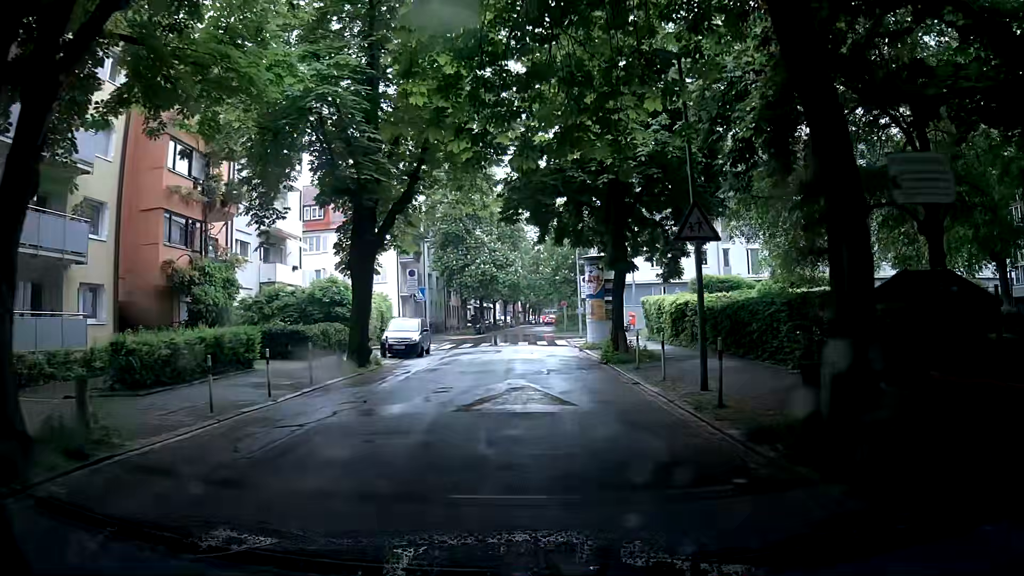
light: Day
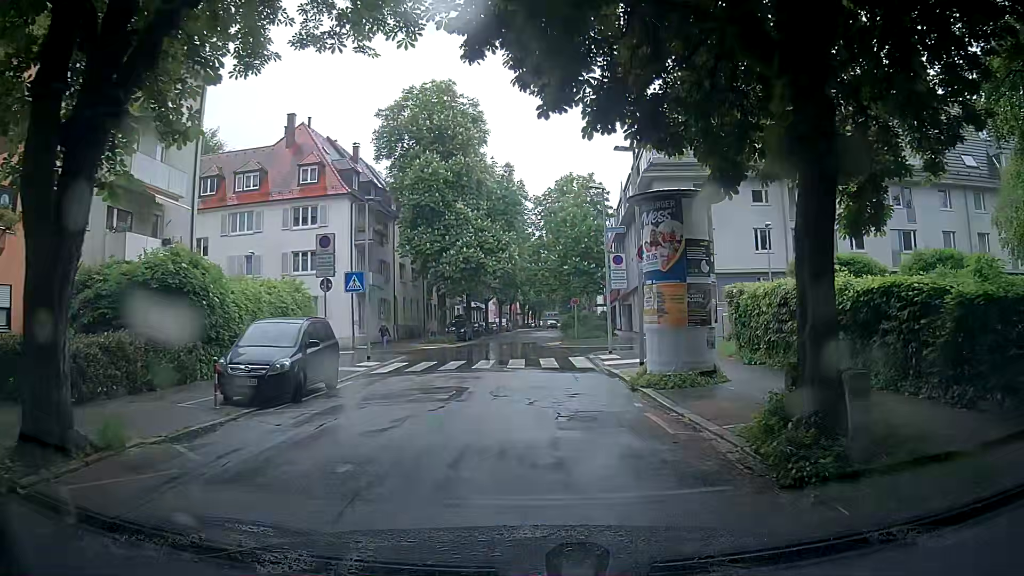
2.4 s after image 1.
(-0.1, +14.6) m; -1°
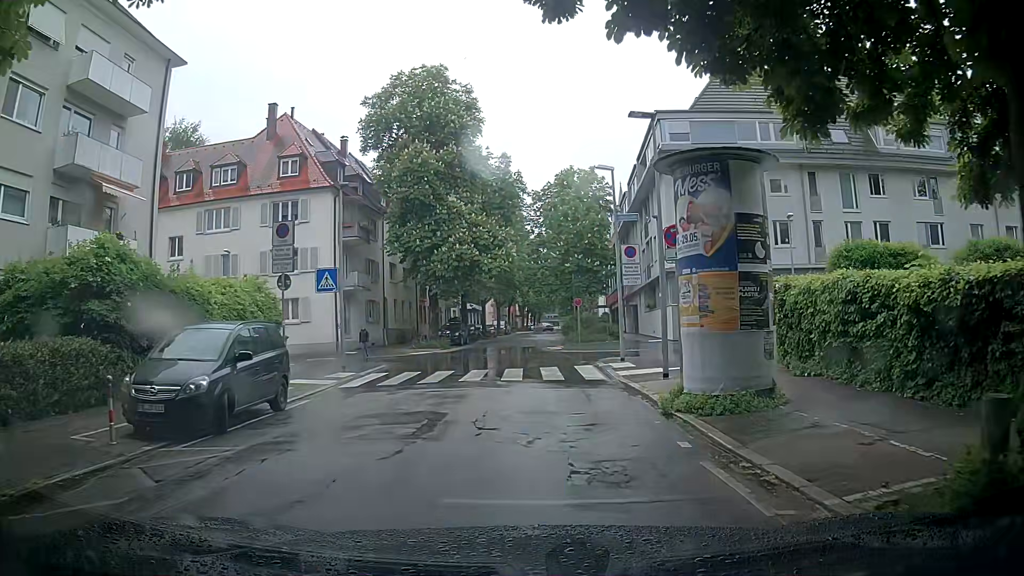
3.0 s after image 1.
(+0.2, +3.4) m; +1°
